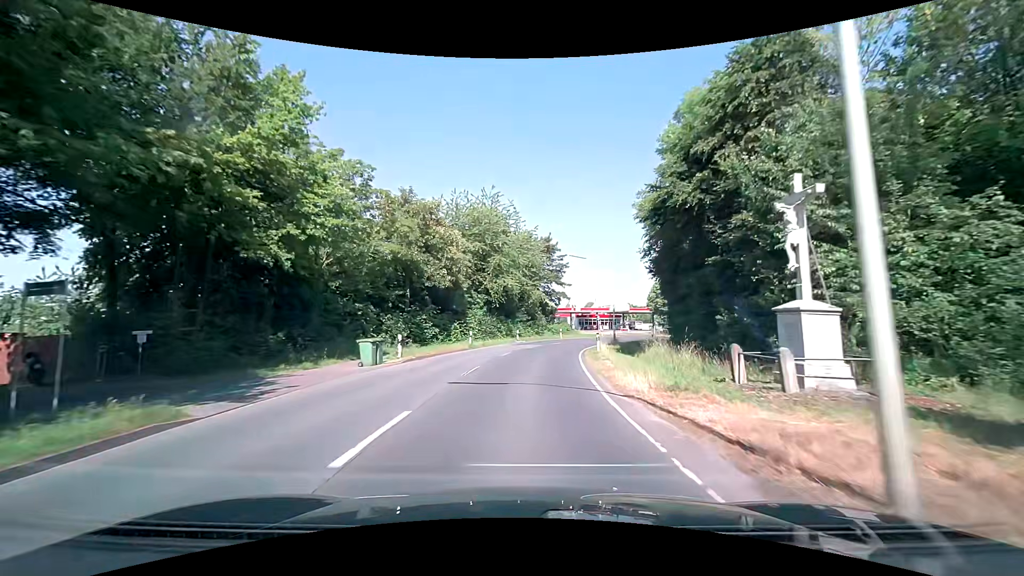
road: secondary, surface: asphalt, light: Day
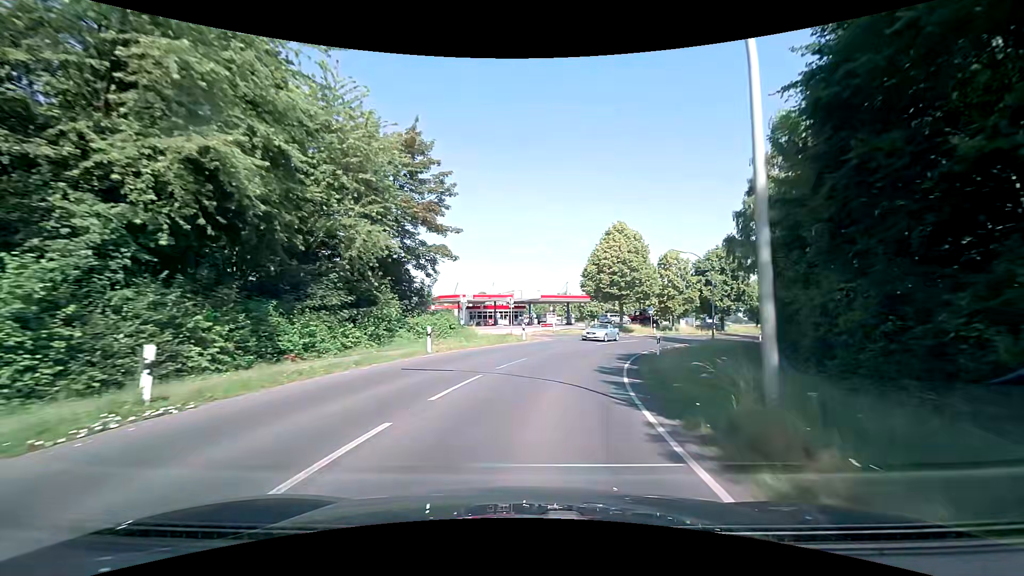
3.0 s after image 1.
(+3.5, +38.1) m; +13°
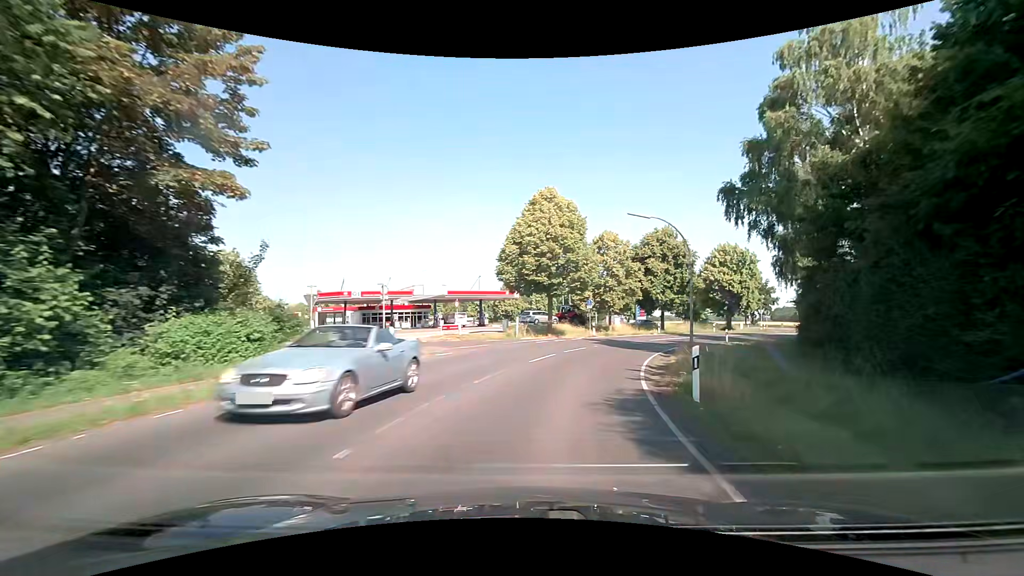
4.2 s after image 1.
(+1.2, +15.3) m; +10°
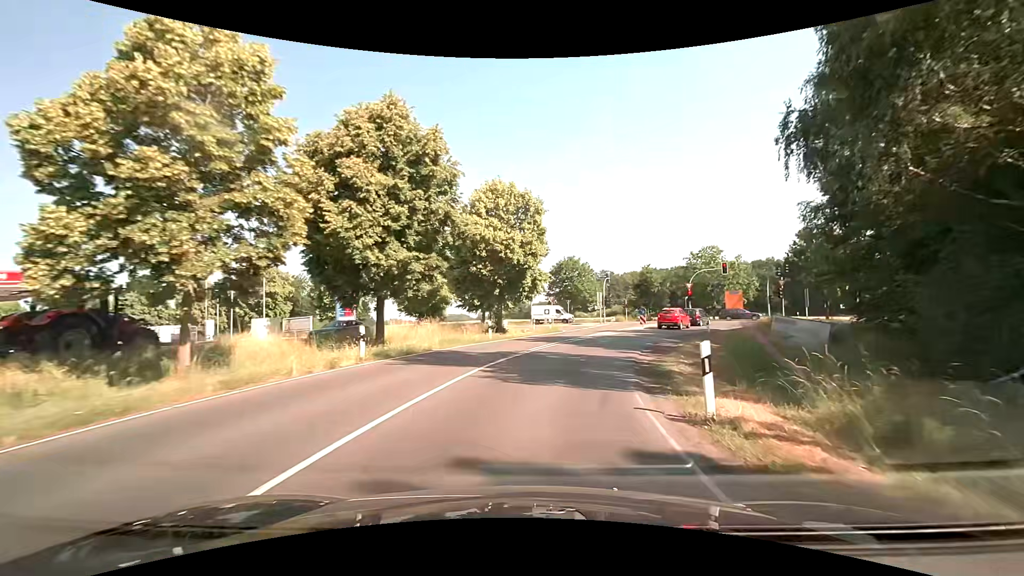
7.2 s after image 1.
(+9.2, +35.2) m; +30°
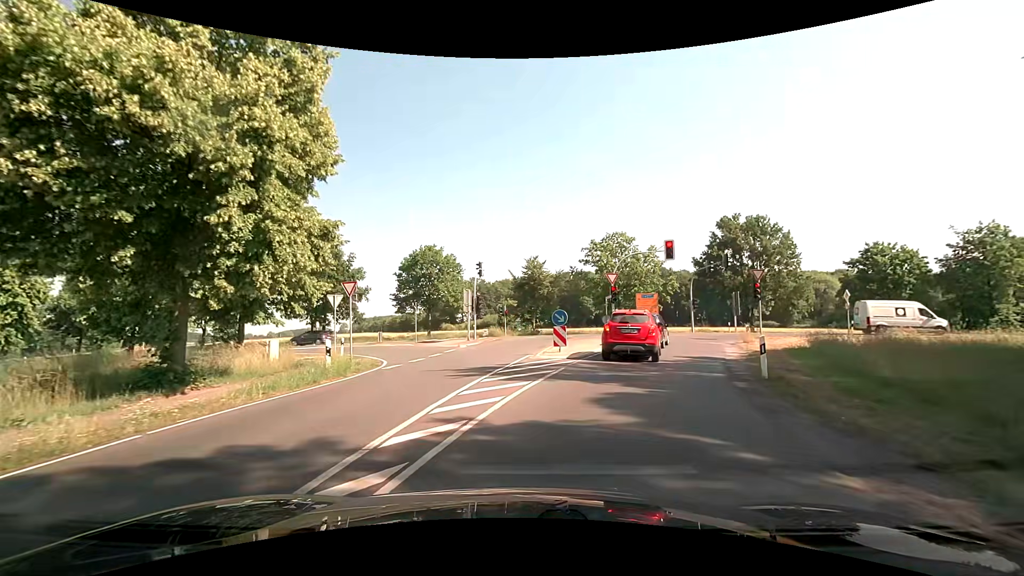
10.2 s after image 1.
(+3.2, +23.9) m; +15°
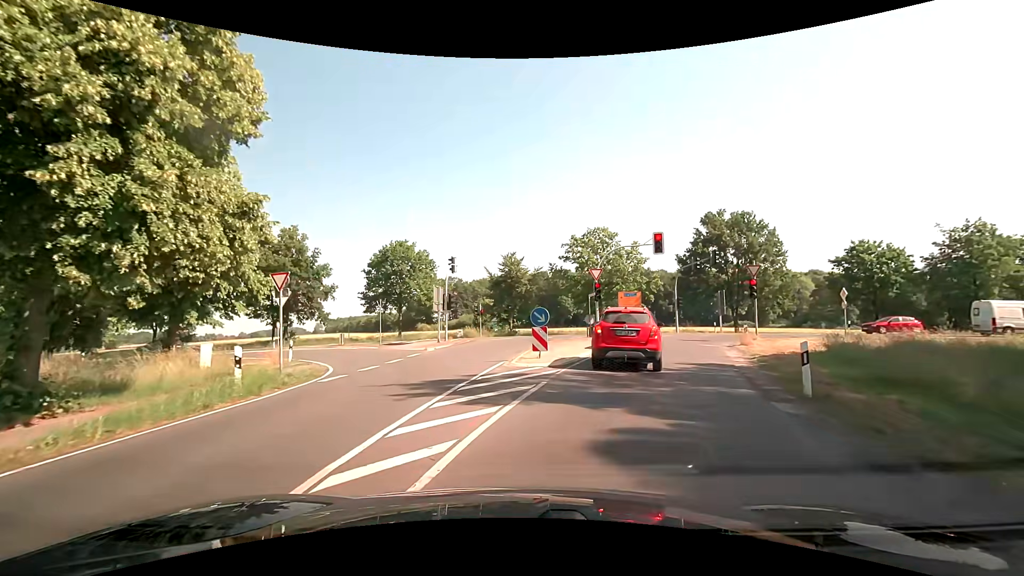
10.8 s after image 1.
(0.0, +3.0) m; +2°
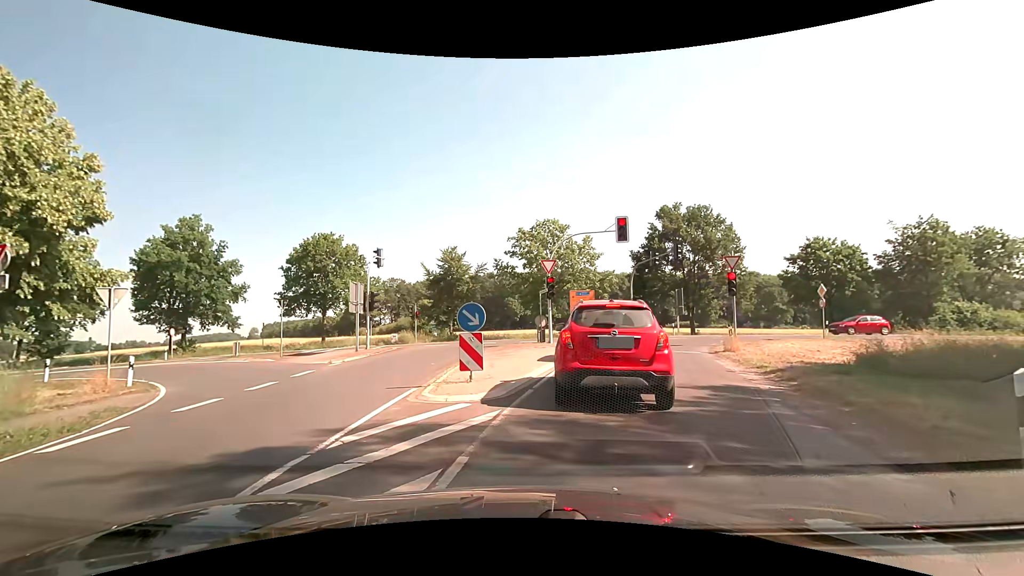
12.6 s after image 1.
(+0.3, +5.3) m; +7°
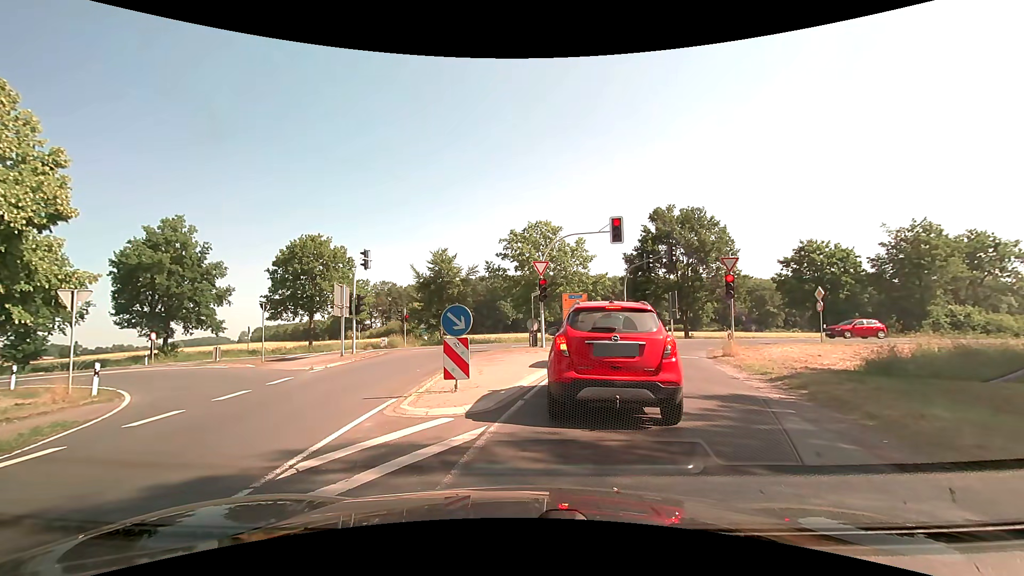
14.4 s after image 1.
(0.0, +0.8) m; 0°
